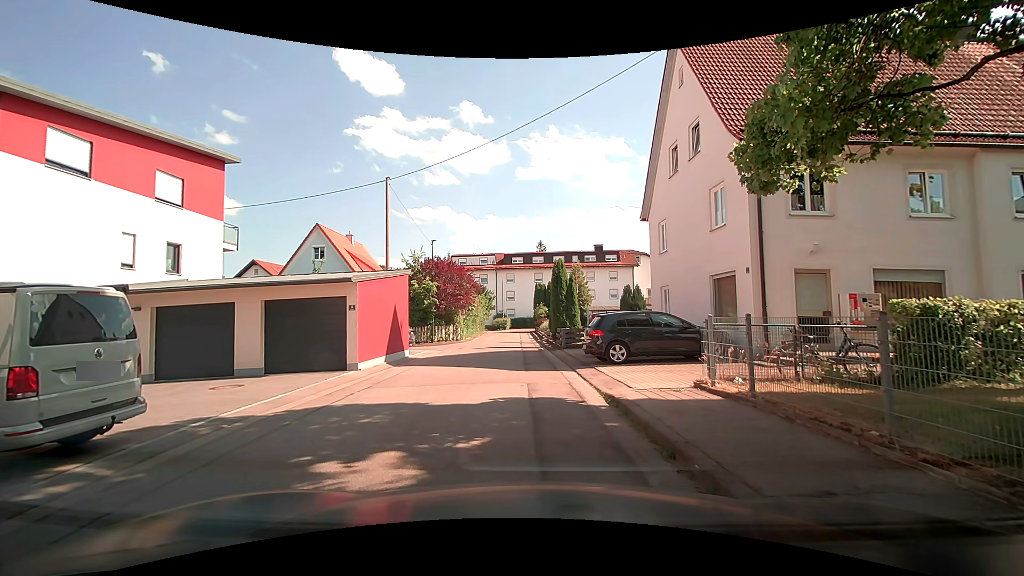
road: residential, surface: asphalt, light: Day
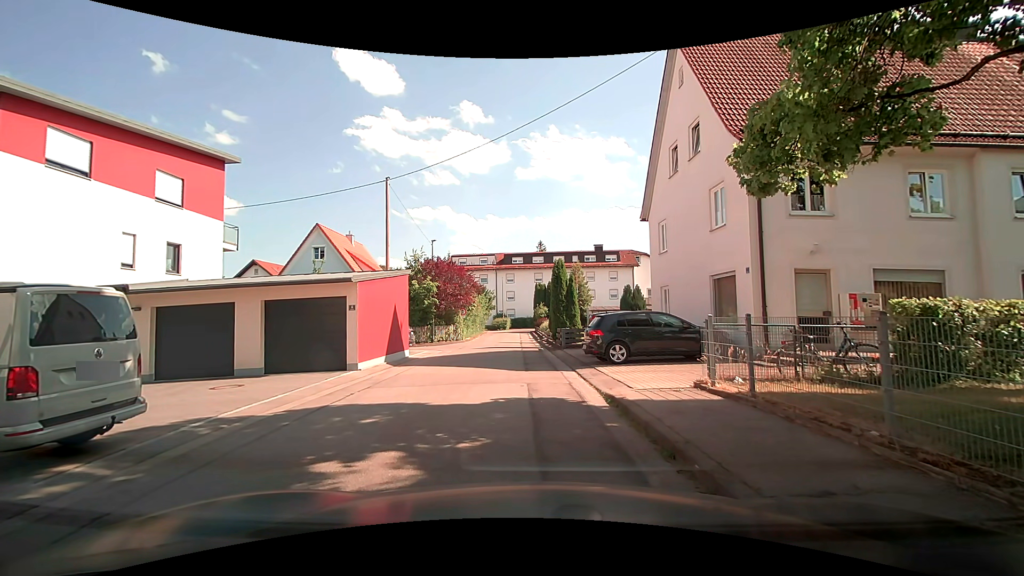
(0.0, 0.0) m; 0°
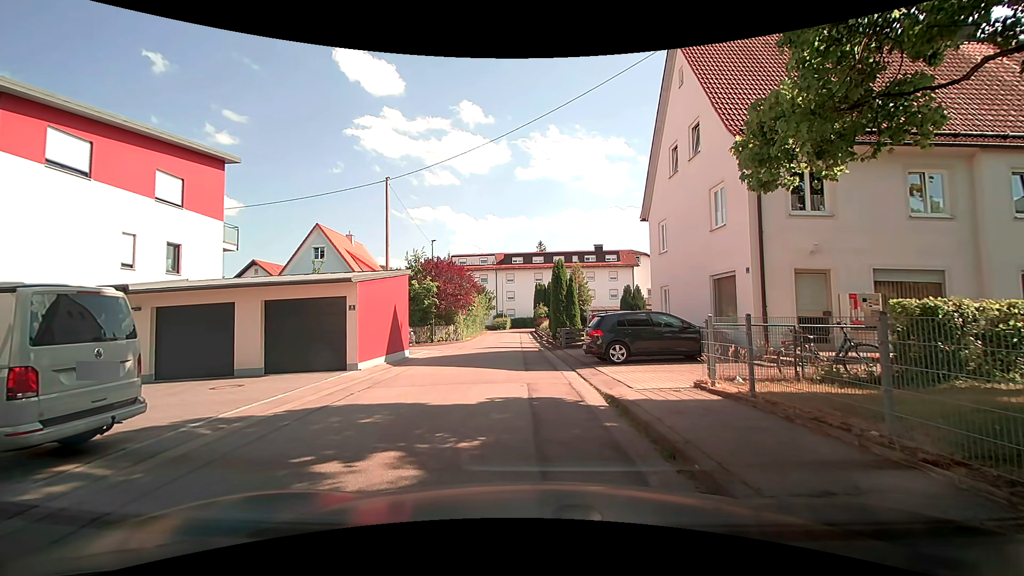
(0.0, 0.0) m; 0°
